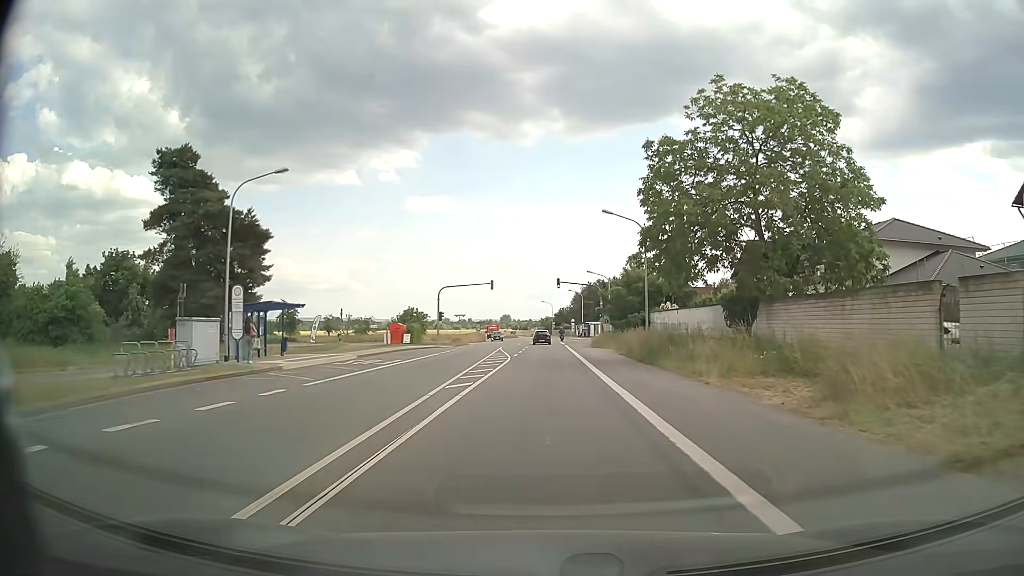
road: primary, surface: asphalt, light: Day
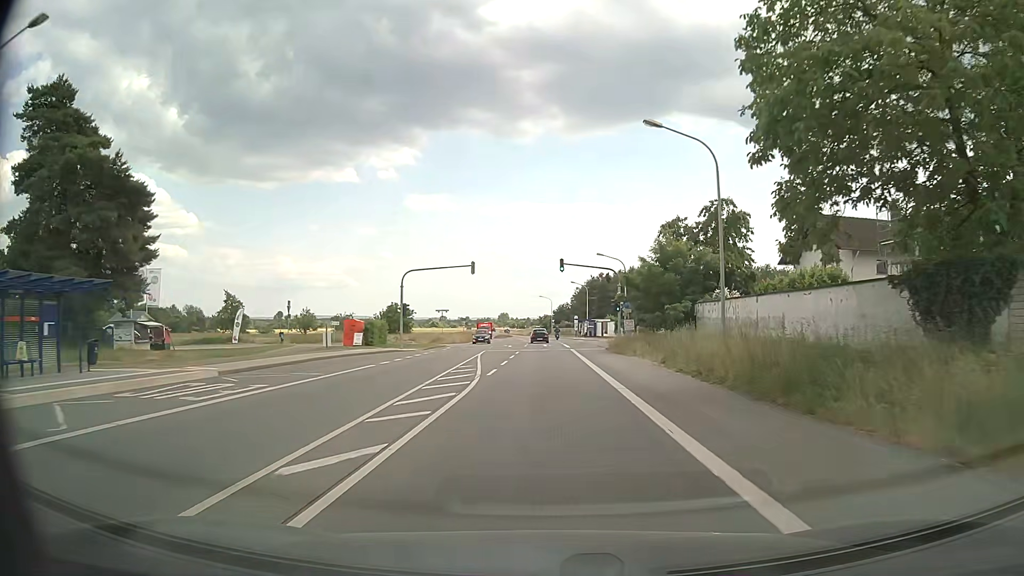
(0.0, +16.1) m; 0°
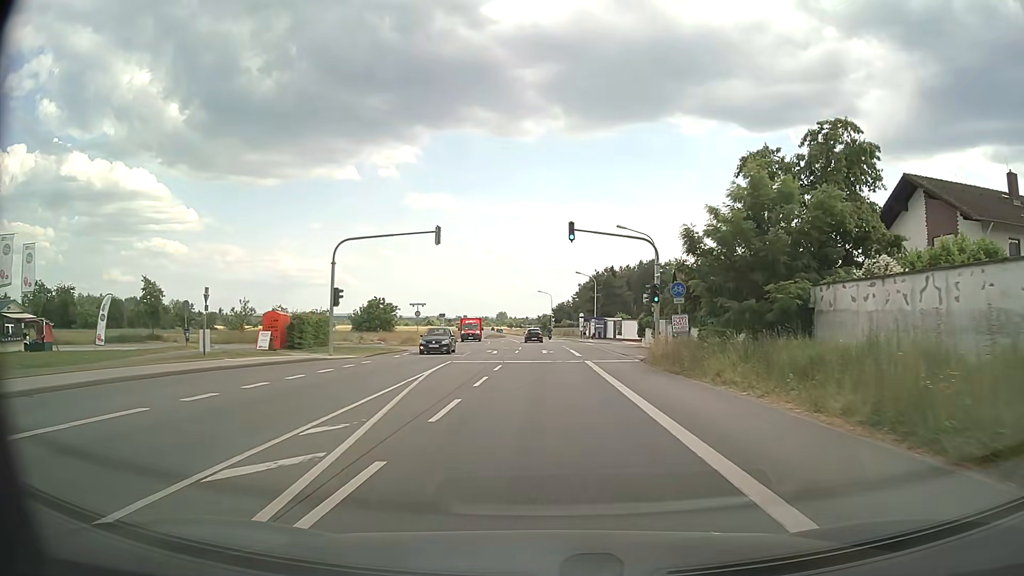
(0.0, +16.1) m; 0°
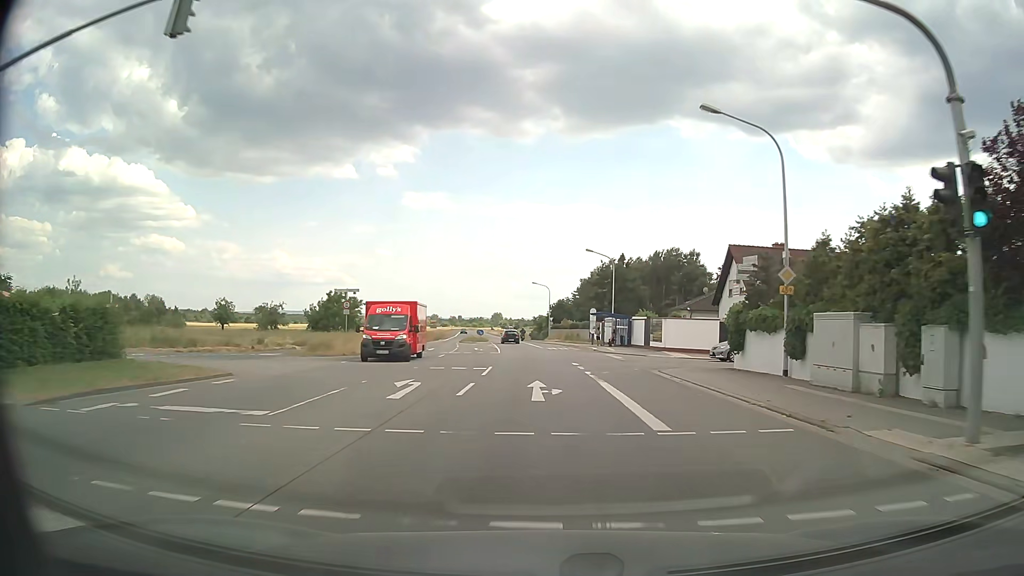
(+0.2, +24.1) m; +1°
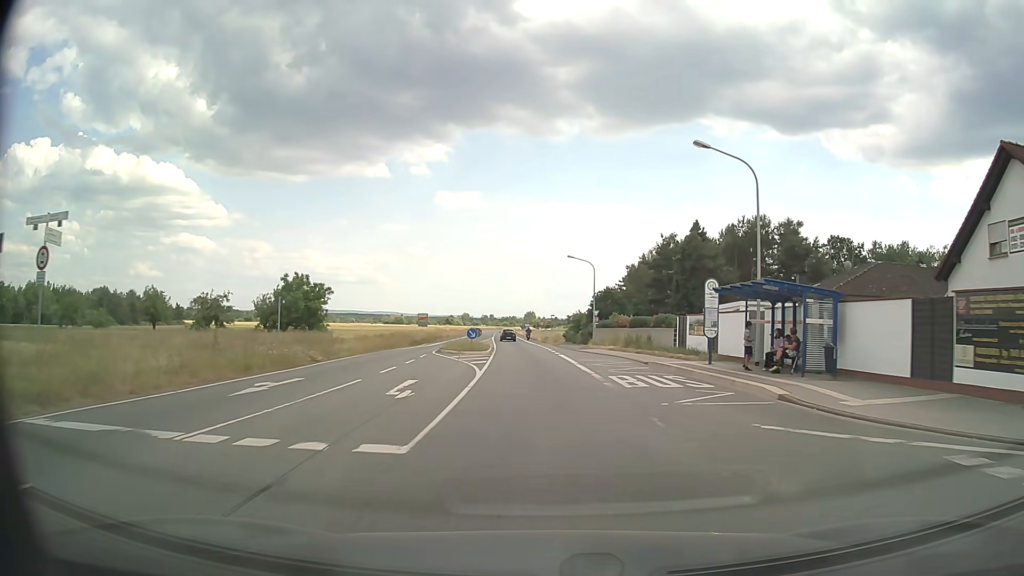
(-0.5, +32.1) m; -3°
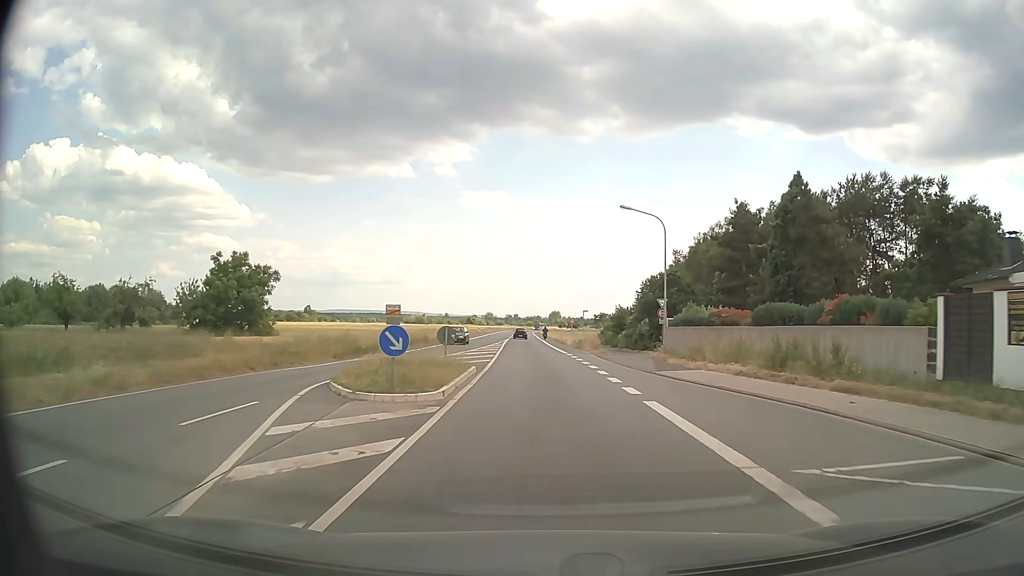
(-0.5, +24.1) m; -2°
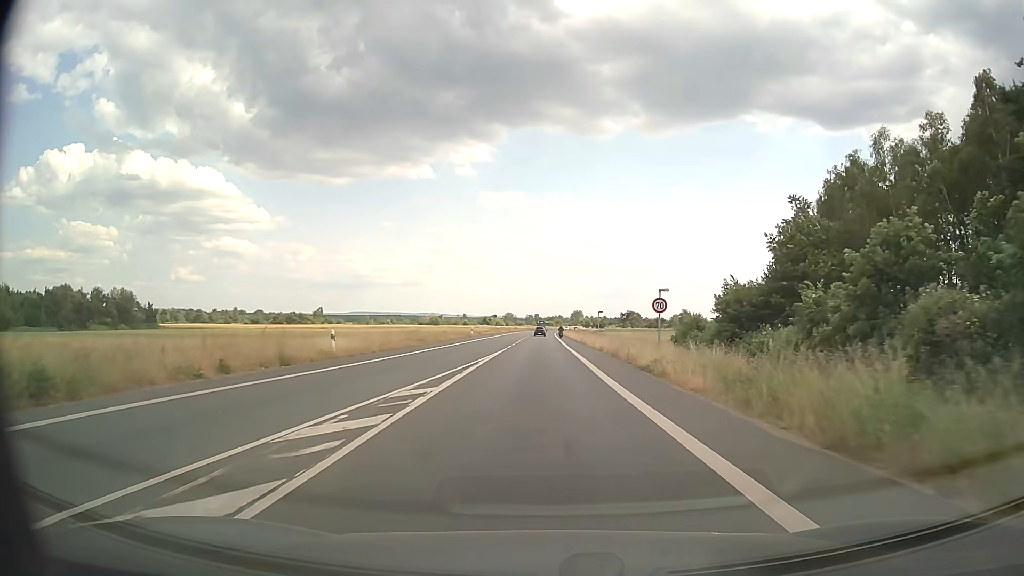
(-0.6, +43.2) m; -2°
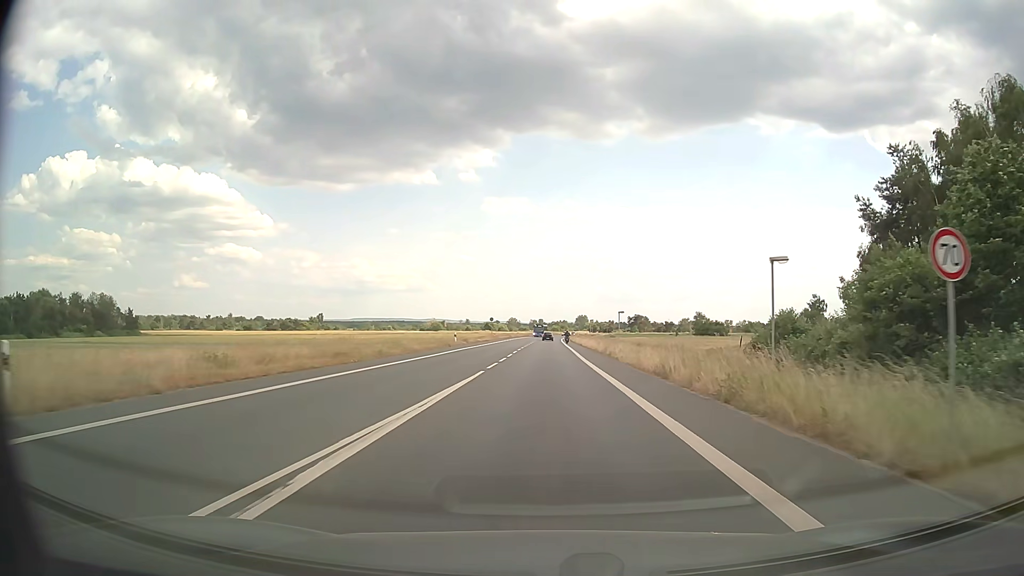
(-0.2, +19.2) m; -1°
(0, +10) (0, +20) (0, +30) (0, +40) (0, +50) (0, +60) (+1, +70) (+1, +80) (+1, +90) (+1, +100) m
